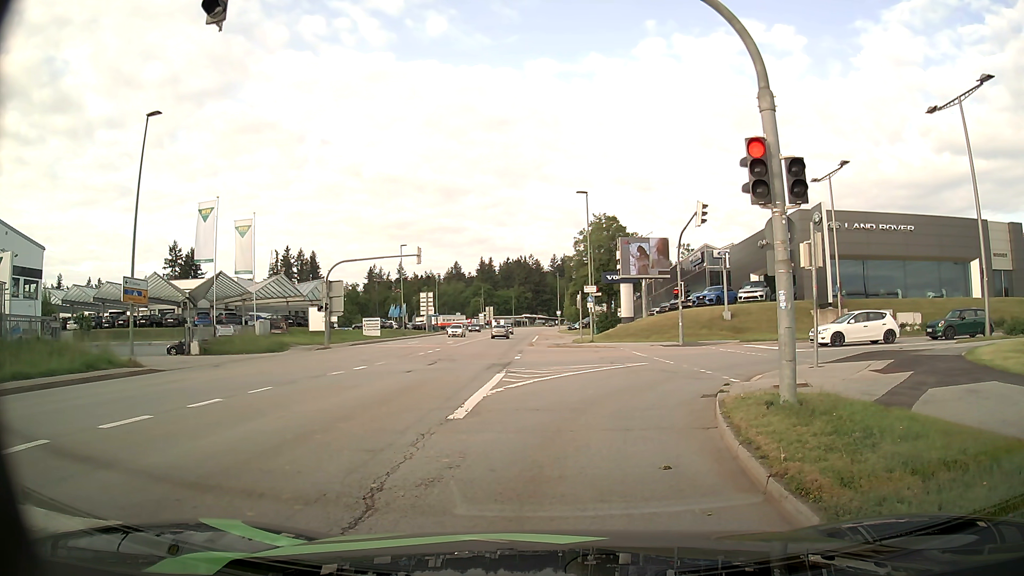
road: tertiary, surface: asphalt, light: Day
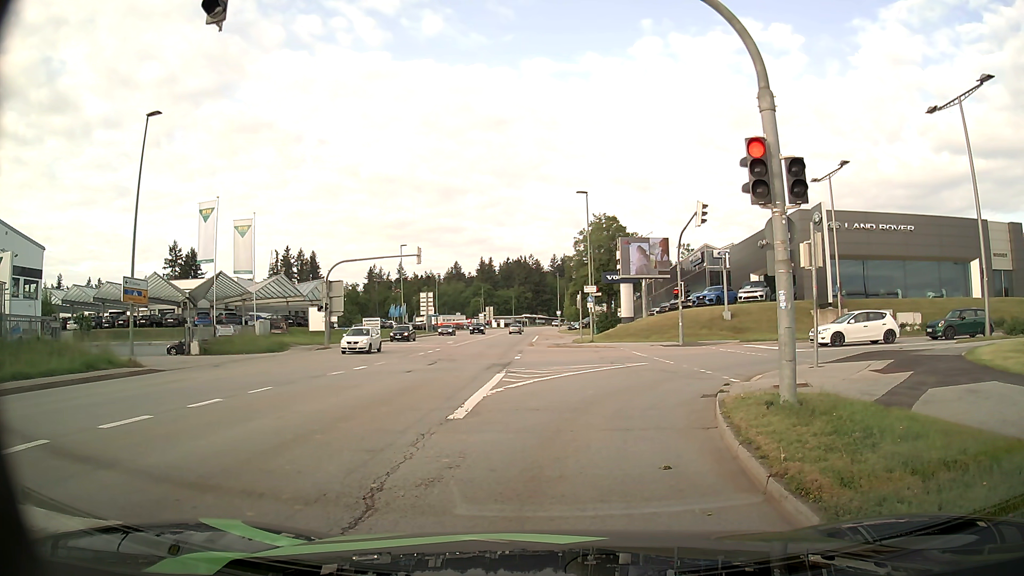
(0.0, 0.0) m; 0°
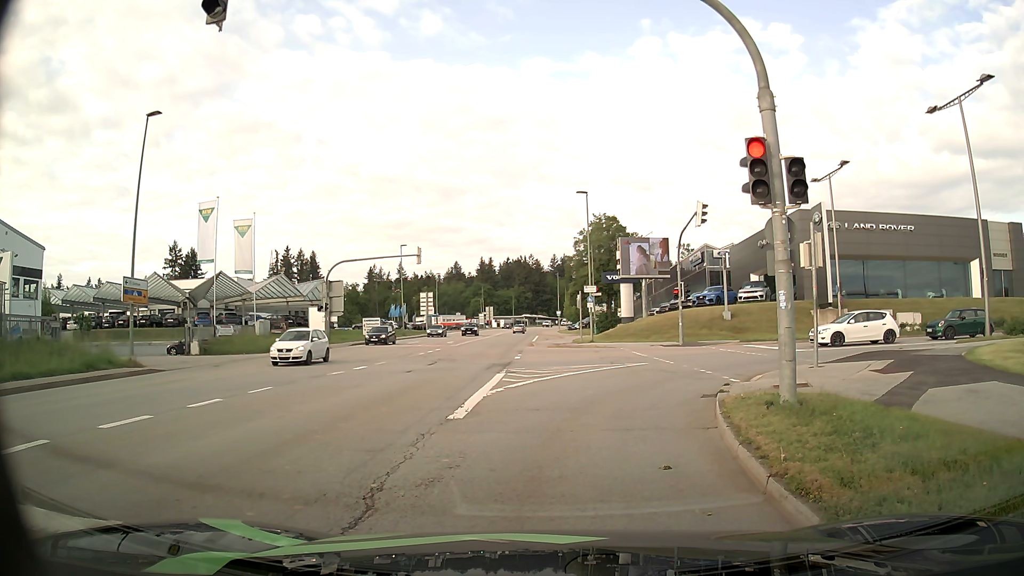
(0.0, 0.0) m; 0°
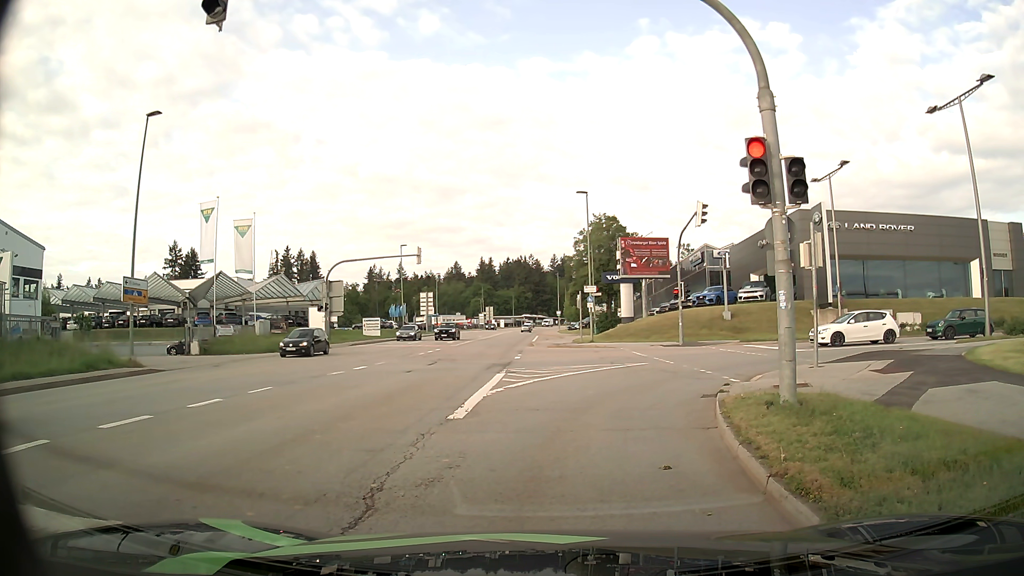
(0.0, 0.0) m; 0°
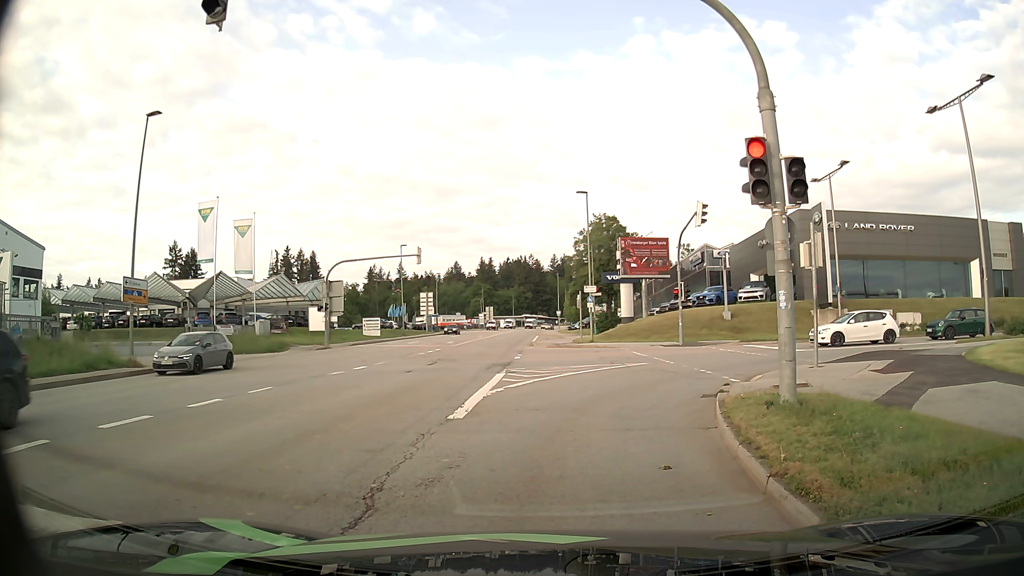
(0.0, 0.0) m; 0°
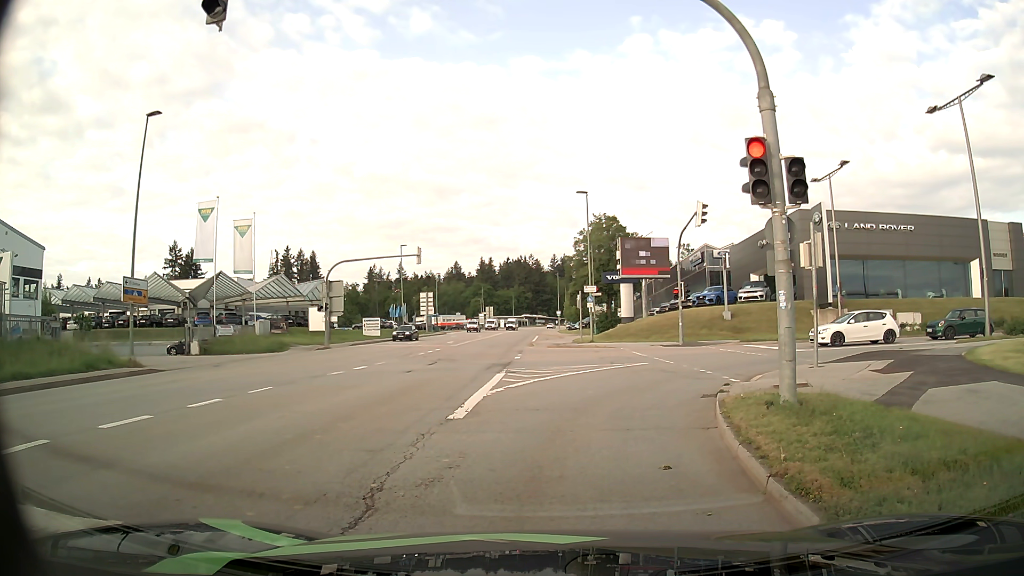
(0.0, 0.0) m; 0°
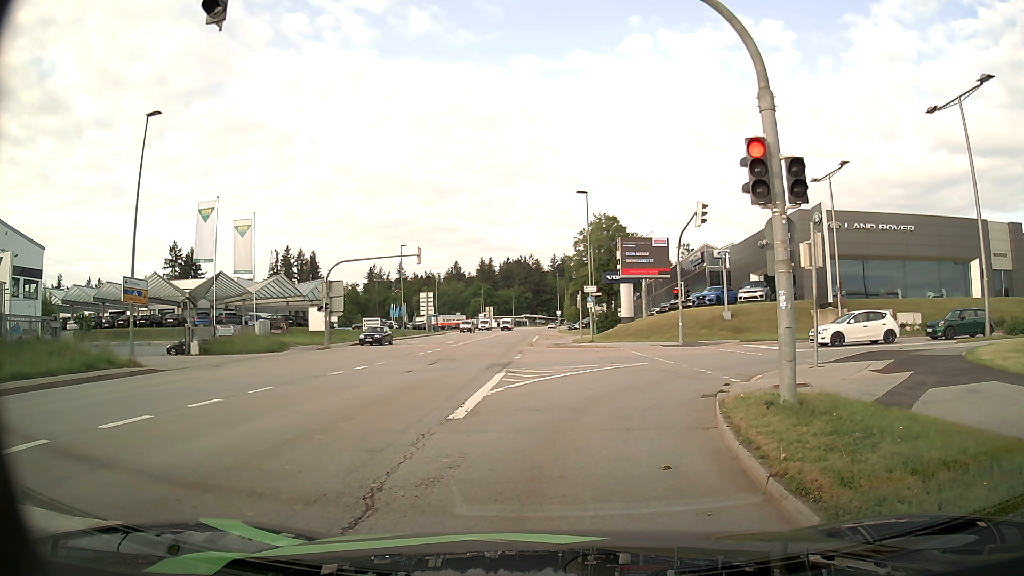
(0.0, 0.0) m; 0°
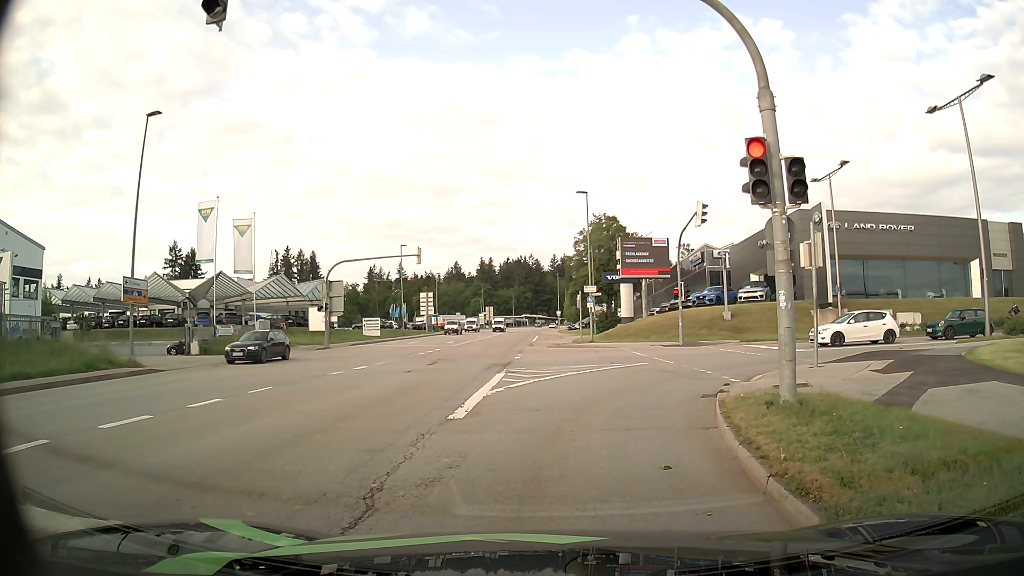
(0.0, 0.0) m; 0°
(0, +10) (+2, +20) (+10, +25) (+20, +26) (+30, +26) (+40, +25) (+50, +24) (+60, +22) (+70, +20) (+79, +17) m
